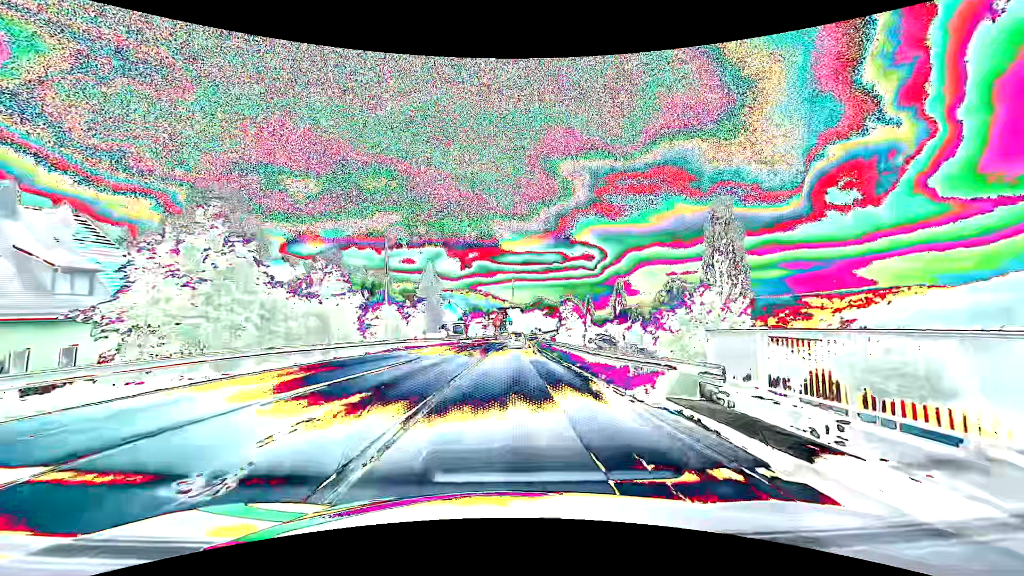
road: primary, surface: asphalt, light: Day
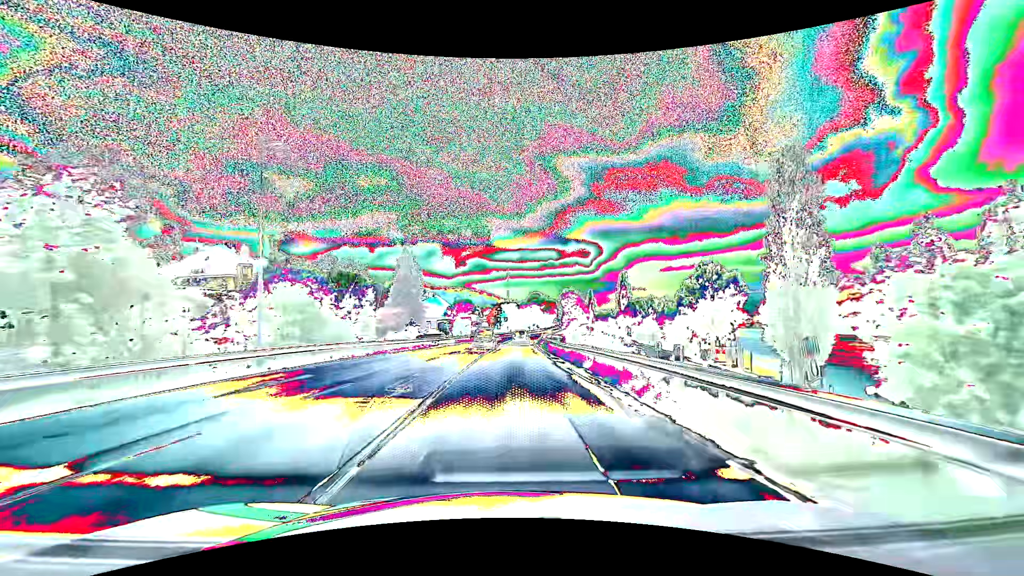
(+0.1, +17.9) m; +1°
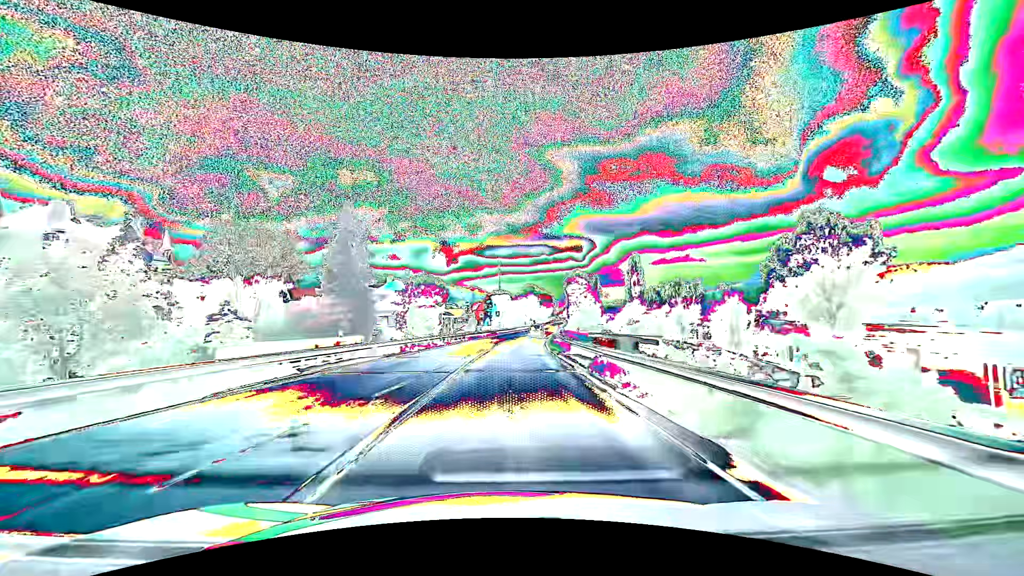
(+0.2, +29.4) m; +1°
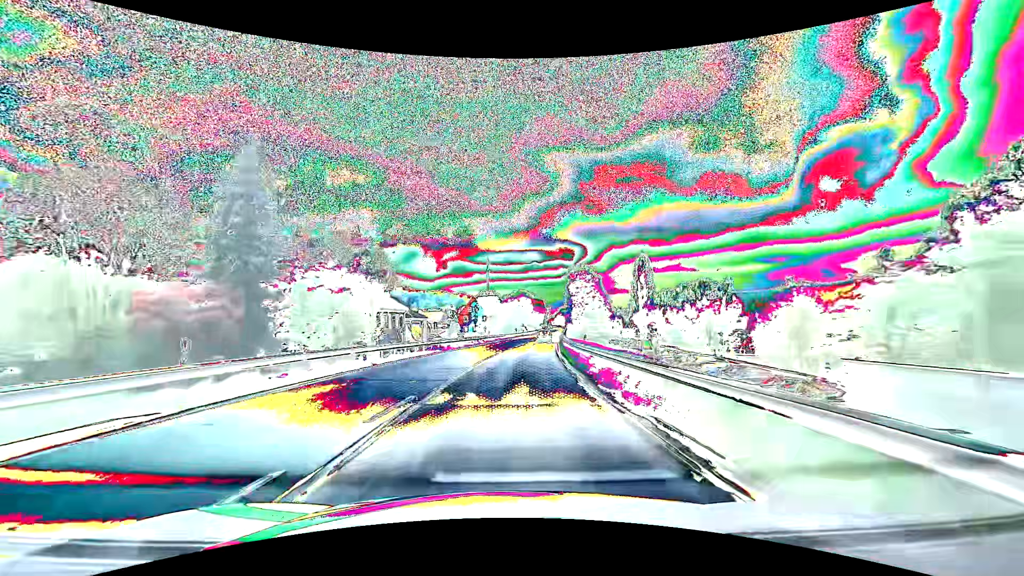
(+0.1, +21.3) m; +1°
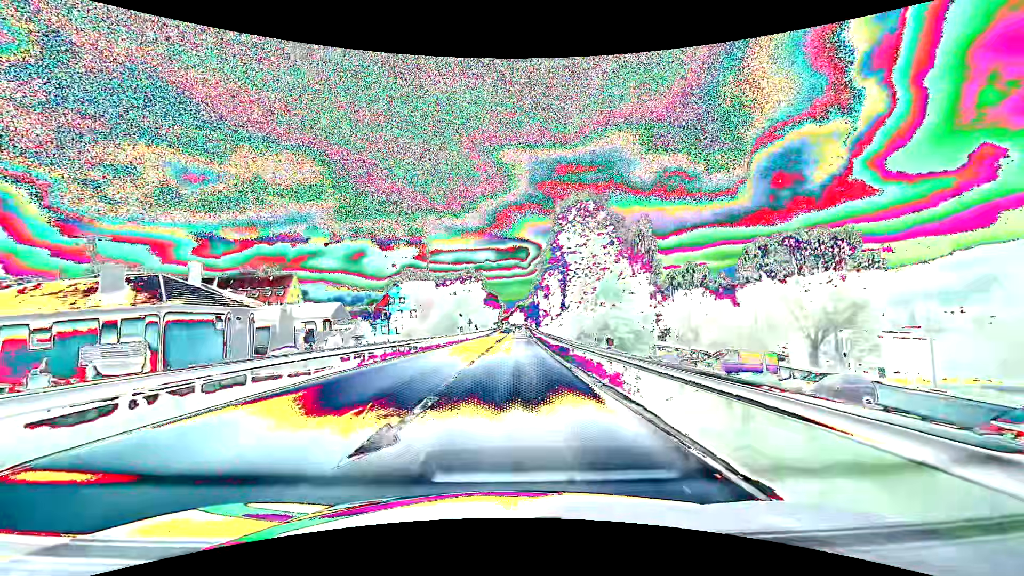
(+2.3, +45.7) m; +6°
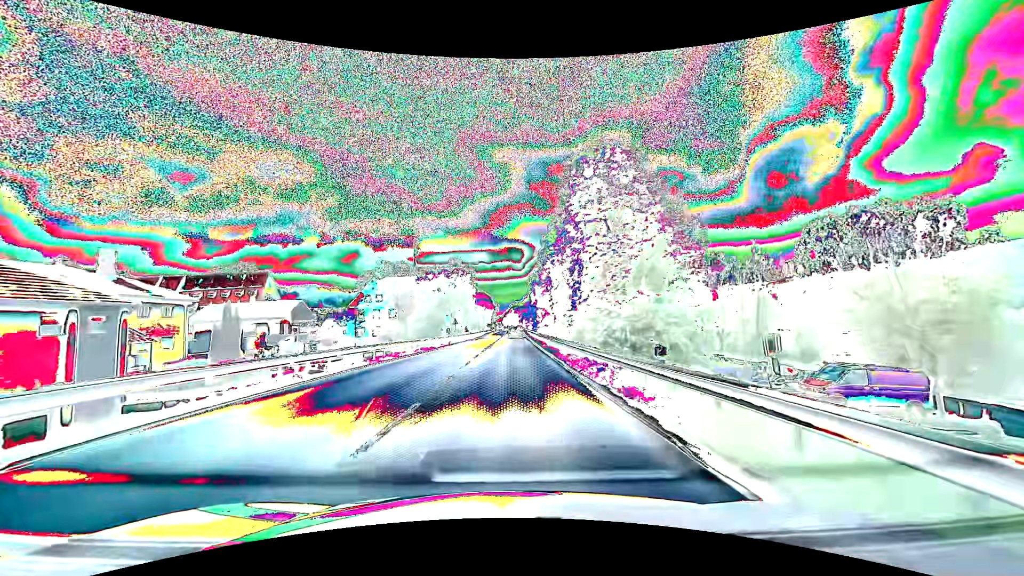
(+0.1, +12.1) m; +1°
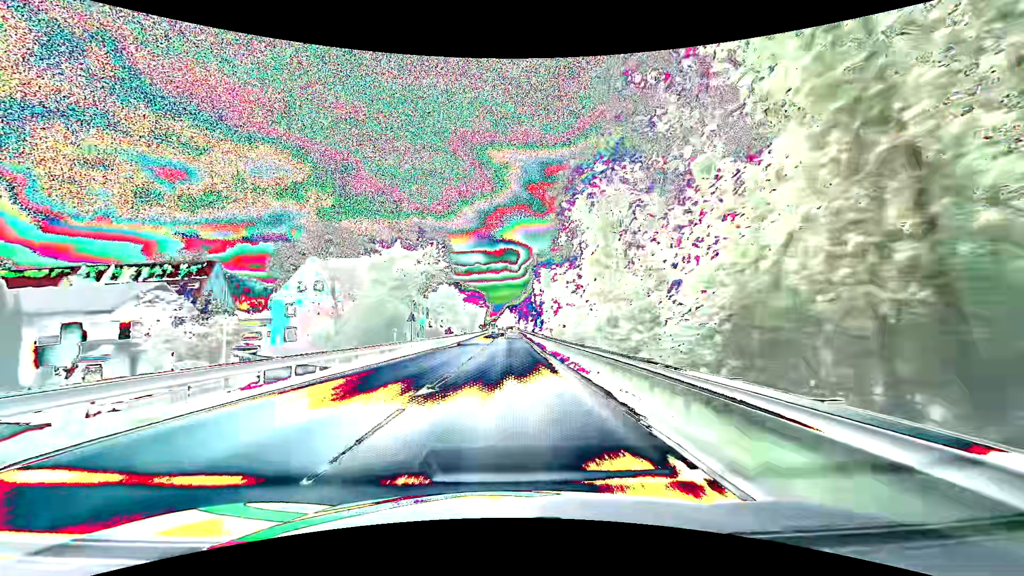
(+0.2, +25.0) m; +1°
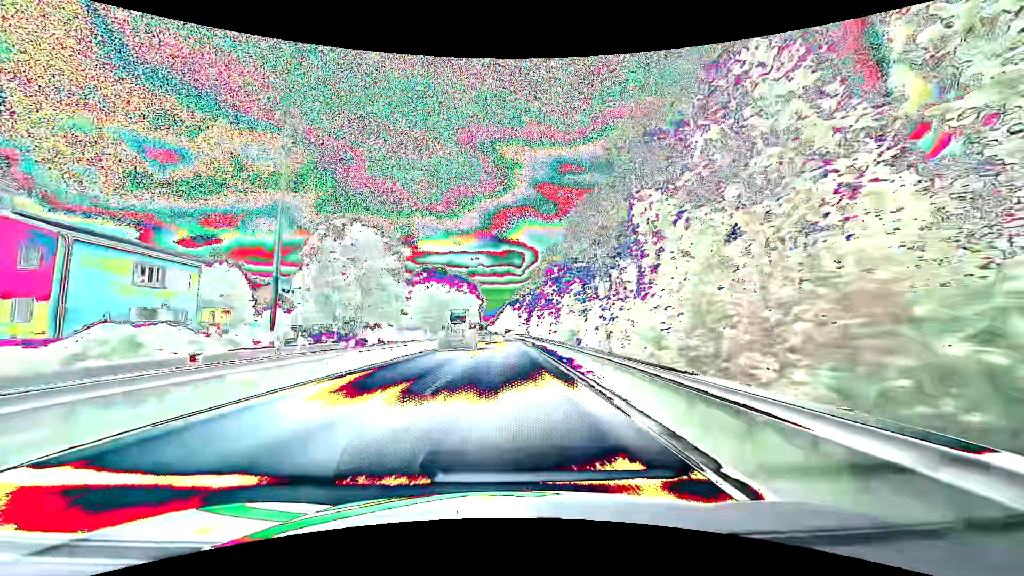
(+0.1, +66.9) m; 0°
(0, +10) (0, +20) (0, +30) (0, +40) (0, +50) (0, +60) (0, +70) (0, +80) (-1, +90) (-1, +100) m
